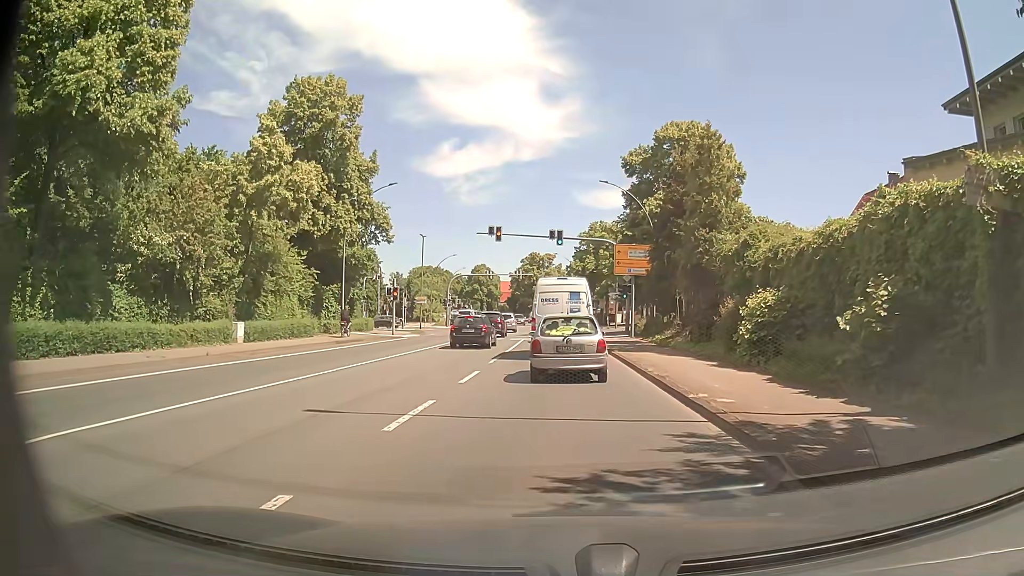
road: primary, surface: asphalt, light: Day
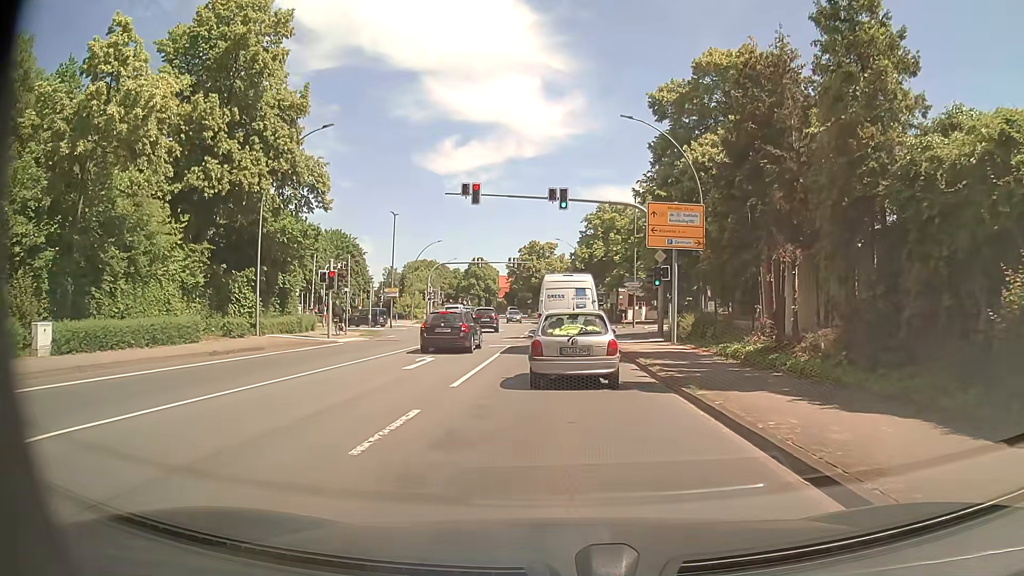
(0.0, +13.9) m; 0°
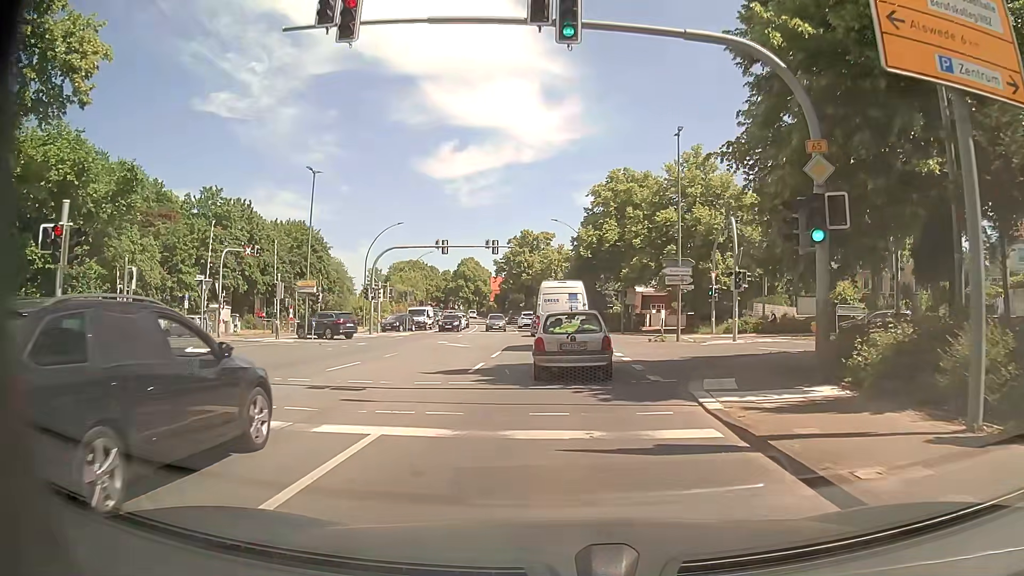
(+0.1, +20.0) m; 0°
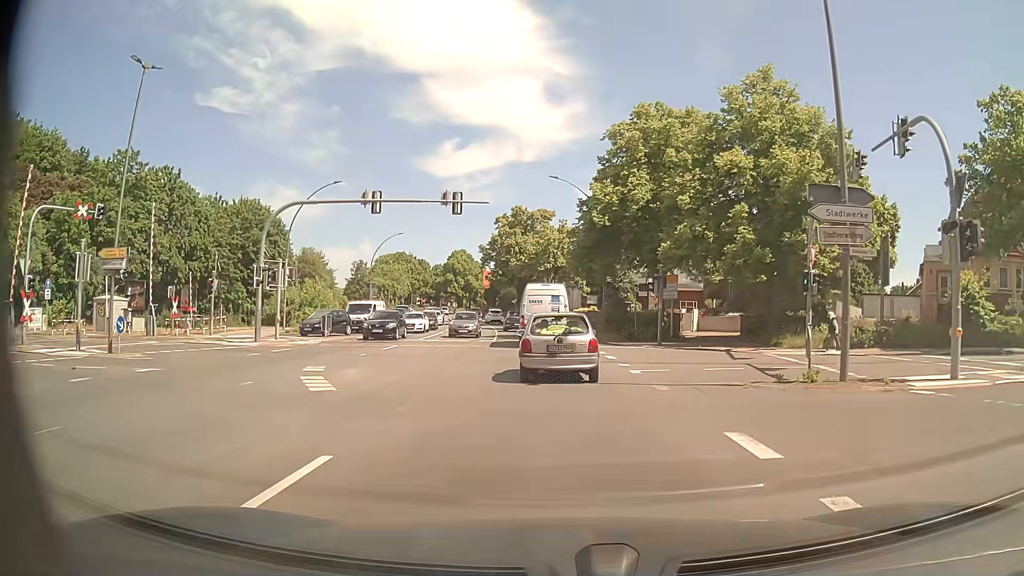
(+0.1, +18.9) m; 0°
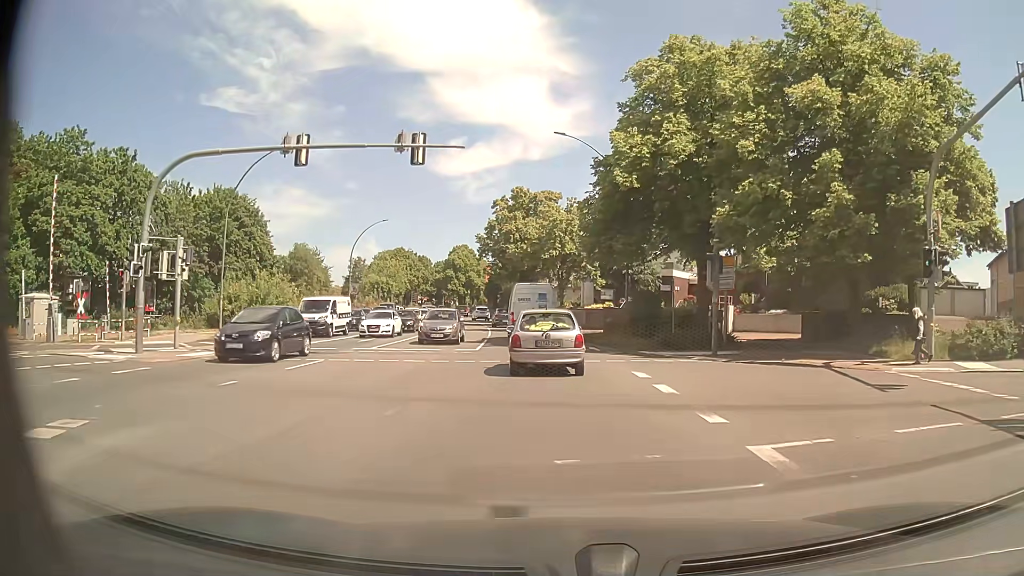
(0.0, +10.0) m; 0°
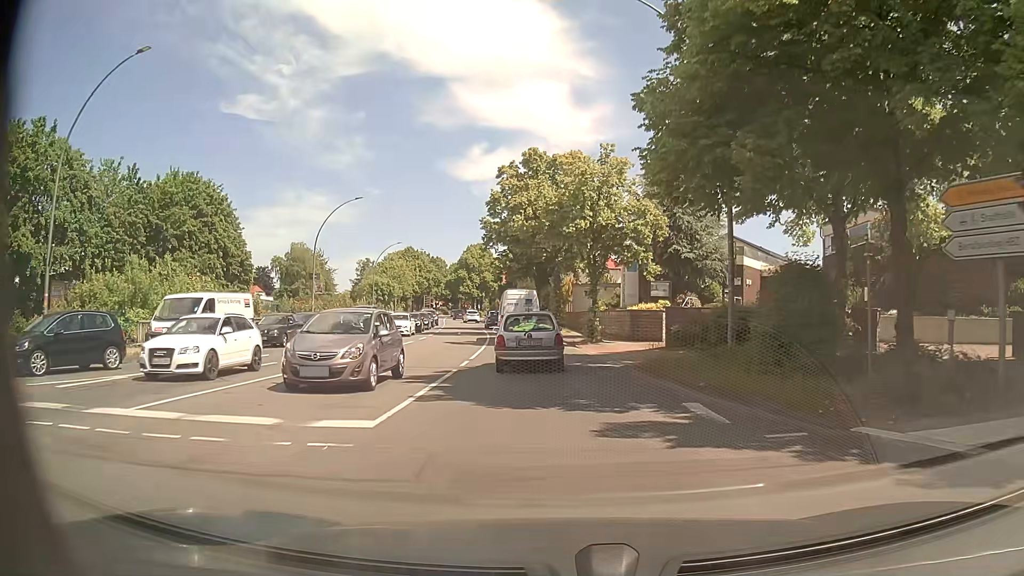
(-0.3, +15.9) m; -2°
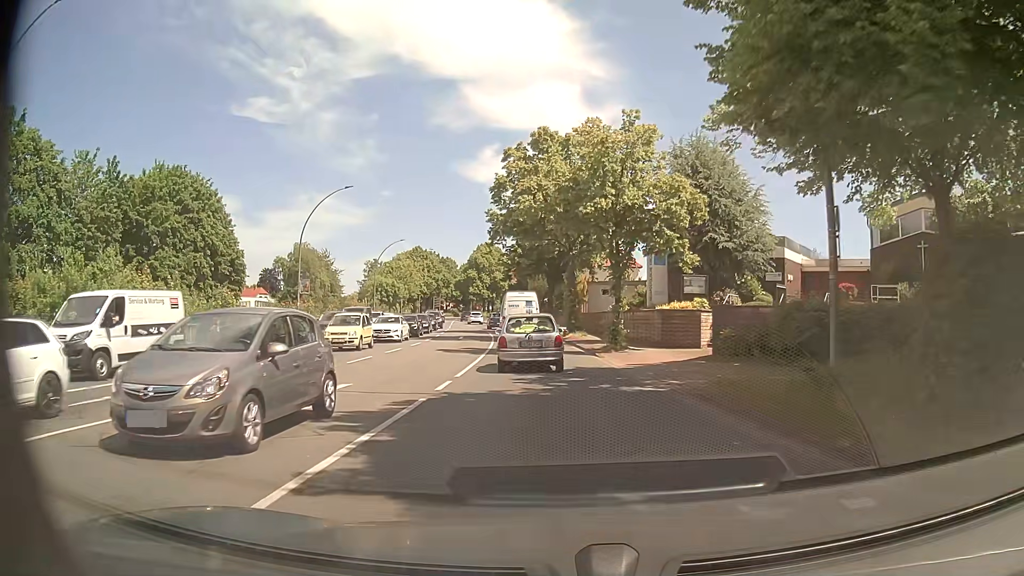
(-0.1, +5.5) m; -2°
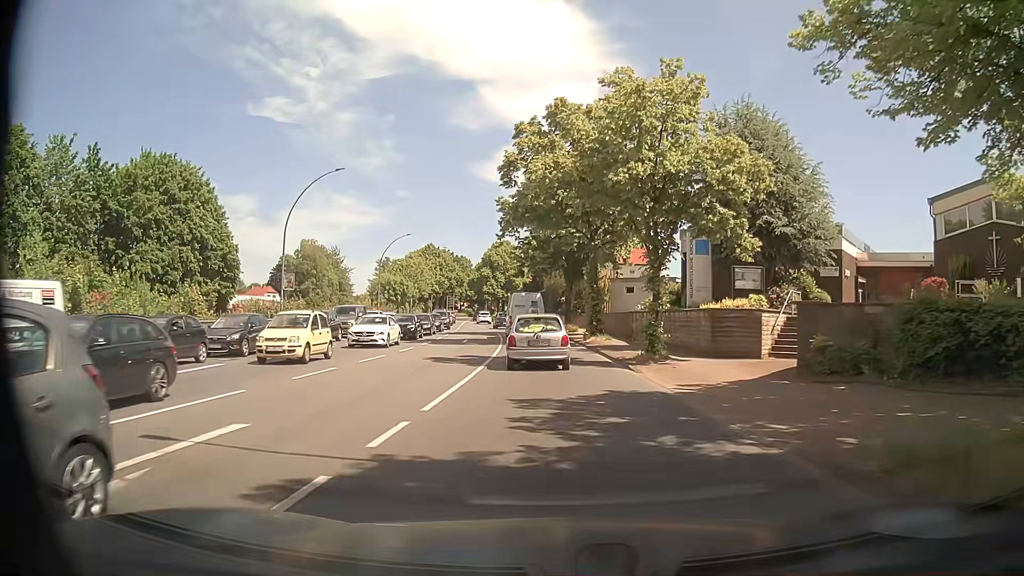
(0.0, +5.6) m; 0°
(0, +10) (-1, +20) (-1, +30) (-2, +40) (-3, +50) (-5, +60) (-6, +70) (-8, +80) (-9, +89) (-11, +99) m
